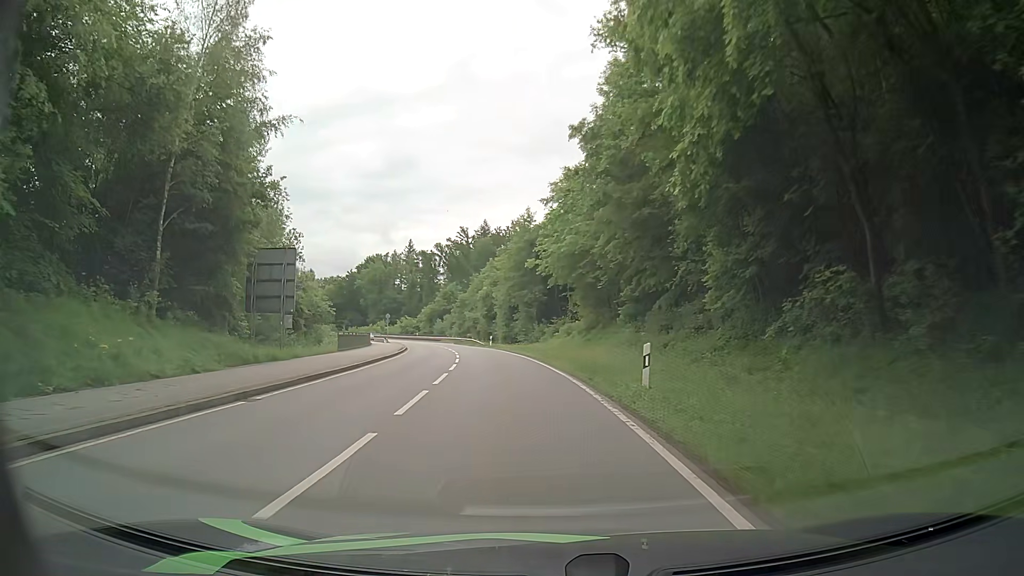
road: secondary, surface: asphalt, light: Day
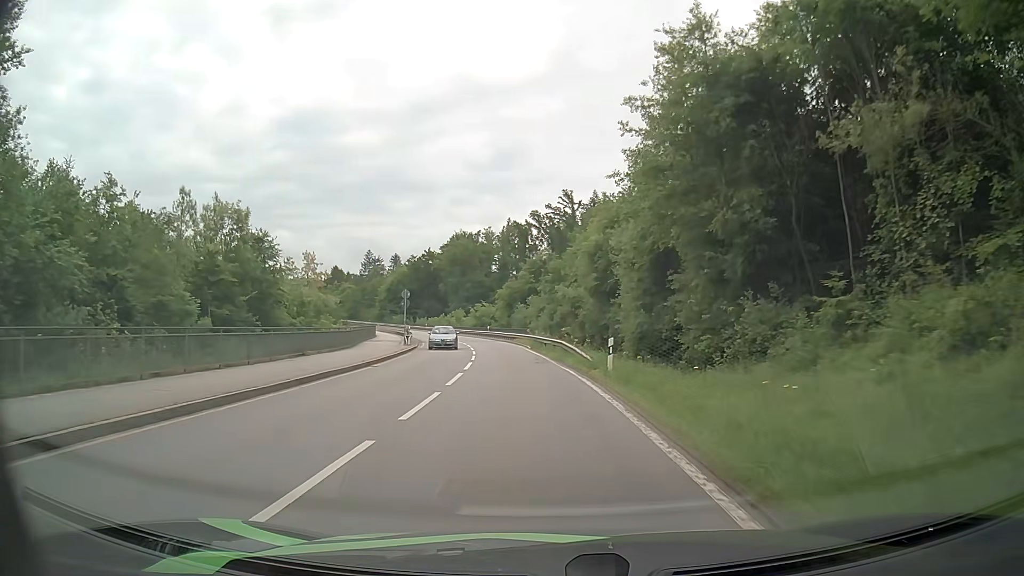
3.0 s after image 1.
(-3.7, +43.2) m; -9°
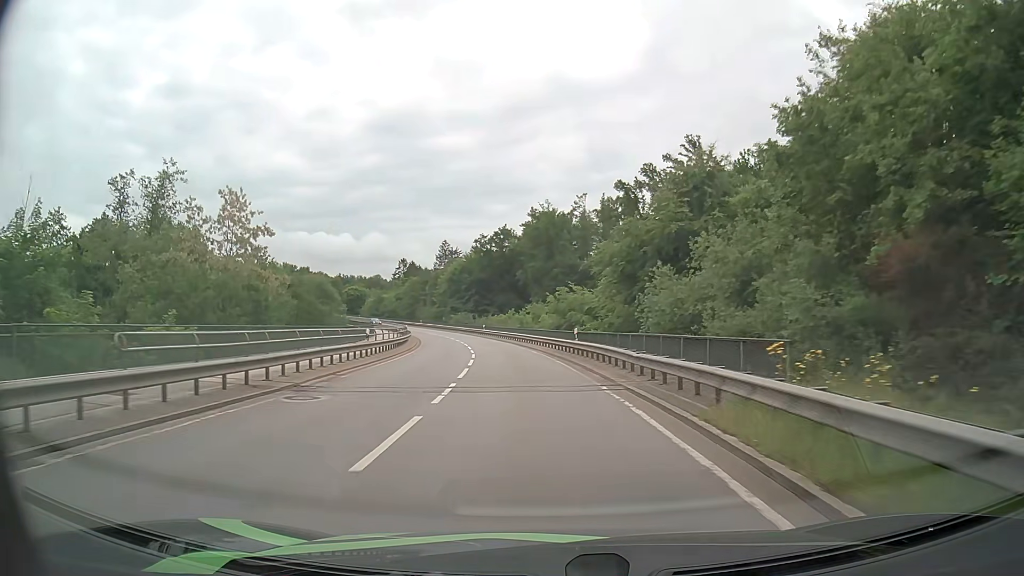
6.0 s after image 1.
(-3.9, +45.8) m; -9°
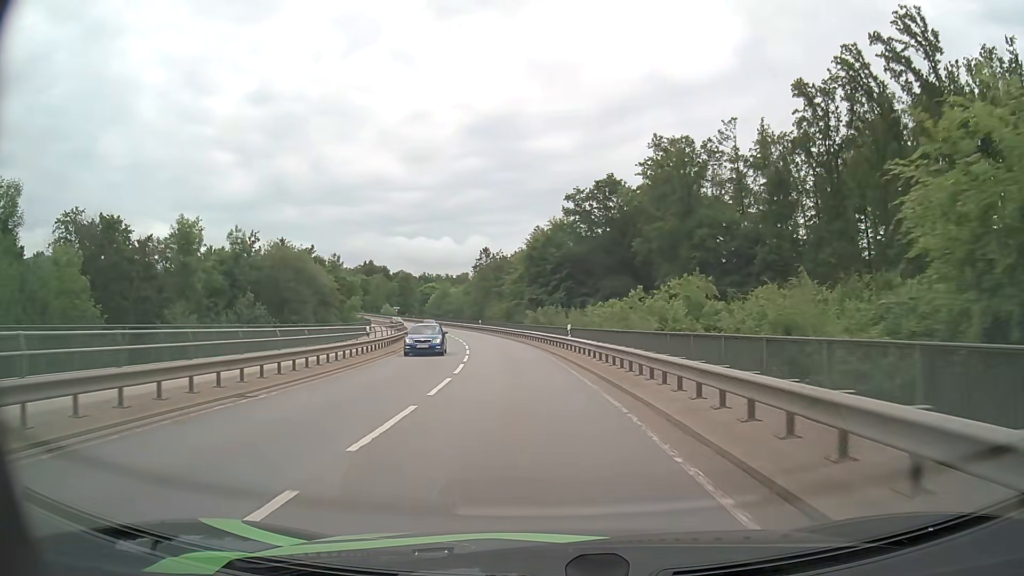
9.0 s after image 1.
(-3.4, +47.5) m; -9°
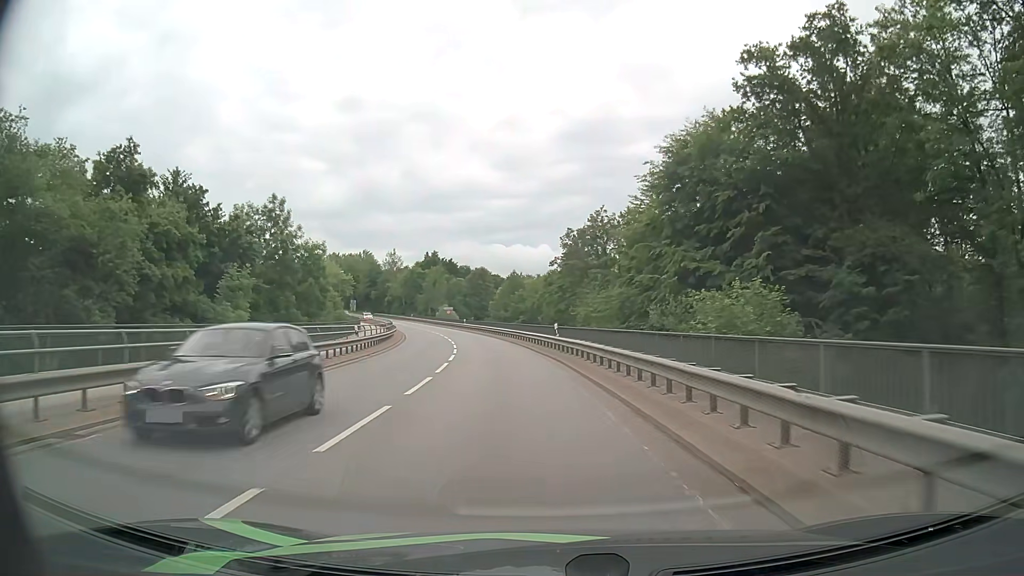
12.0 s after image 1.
(-3.7, +48.4) m; -8°
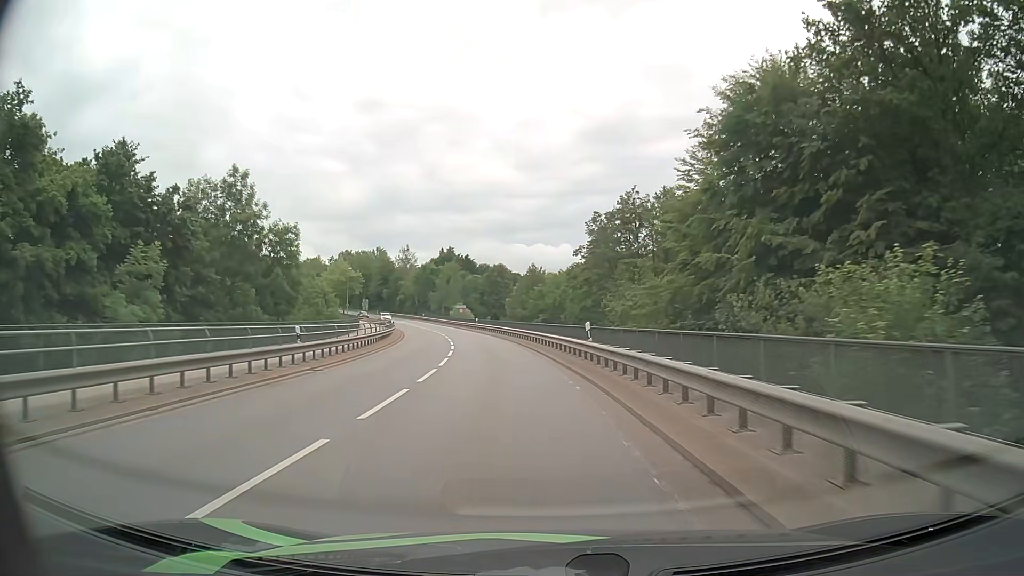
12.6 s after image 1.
(-0.1, +9.7) m; -2°
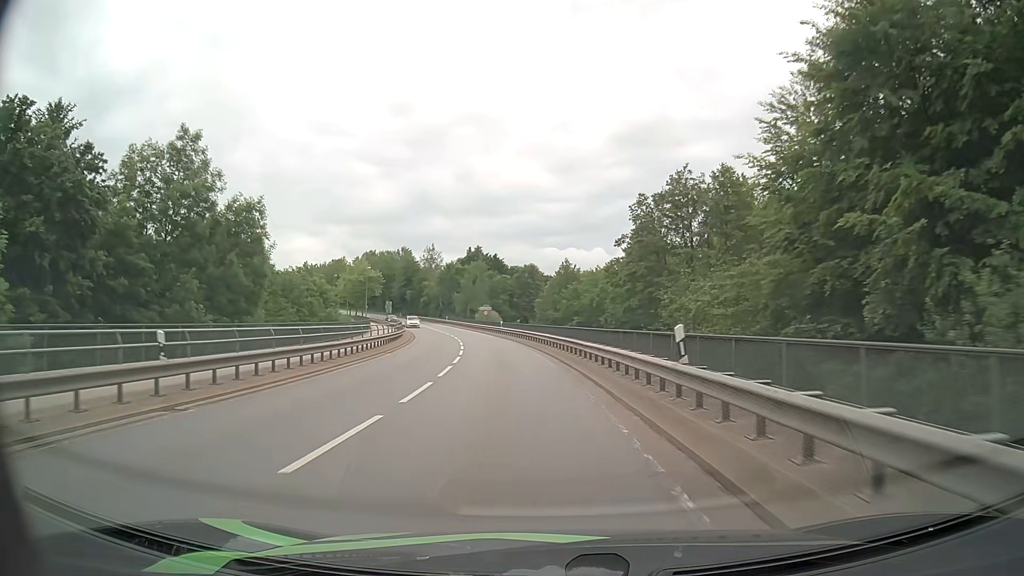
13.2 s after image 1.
(-0.2, +9.7) m; -3°
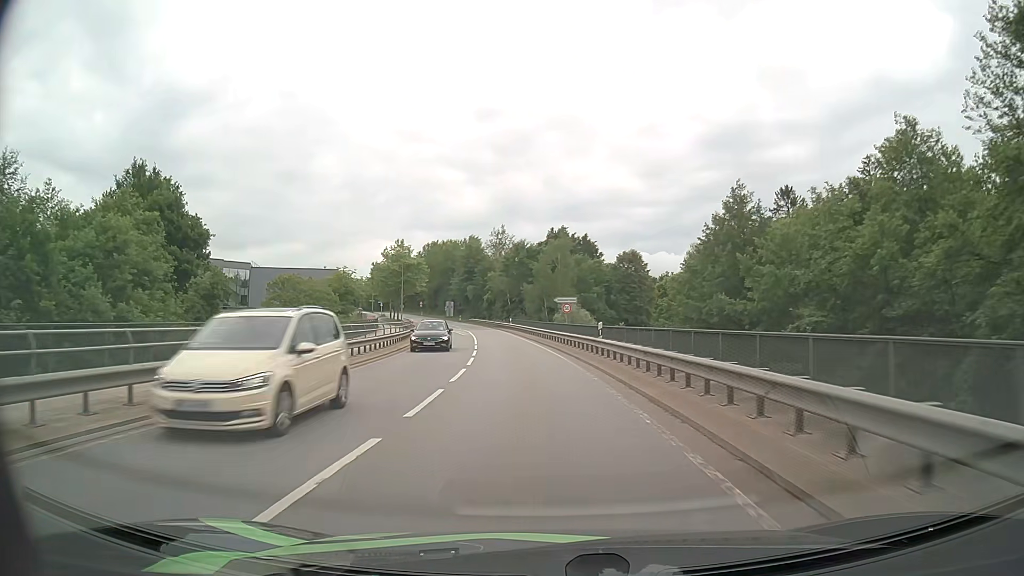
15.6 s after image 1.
(-2.7, +38.6) m; -8°
(0, +10) (-1, +20) (-1, +30) (-2, +40) (-3, +50) (-5, +60) (-6, +70) (-8, +79) (-10, +89) (-13, +99) m
